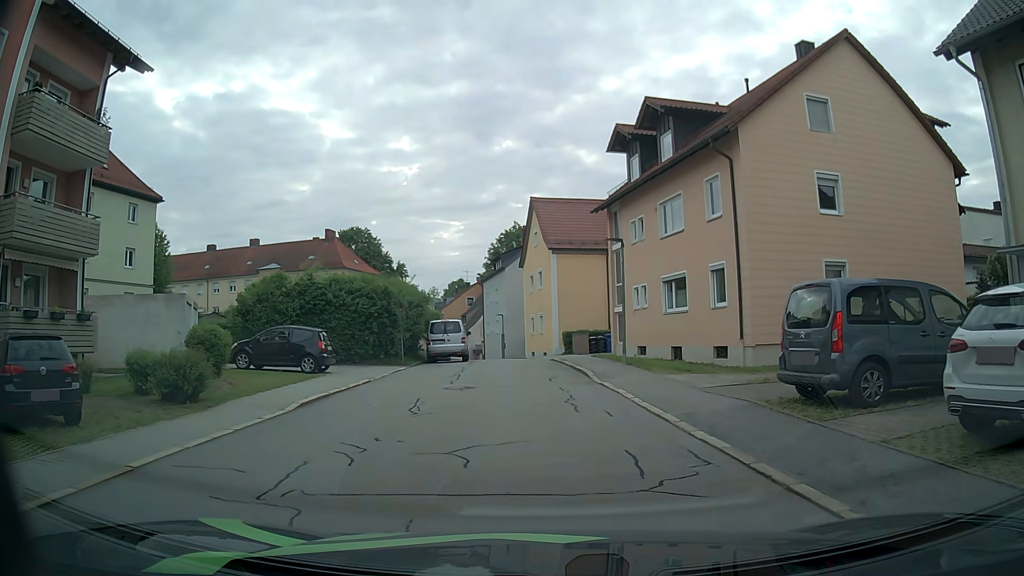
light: Day
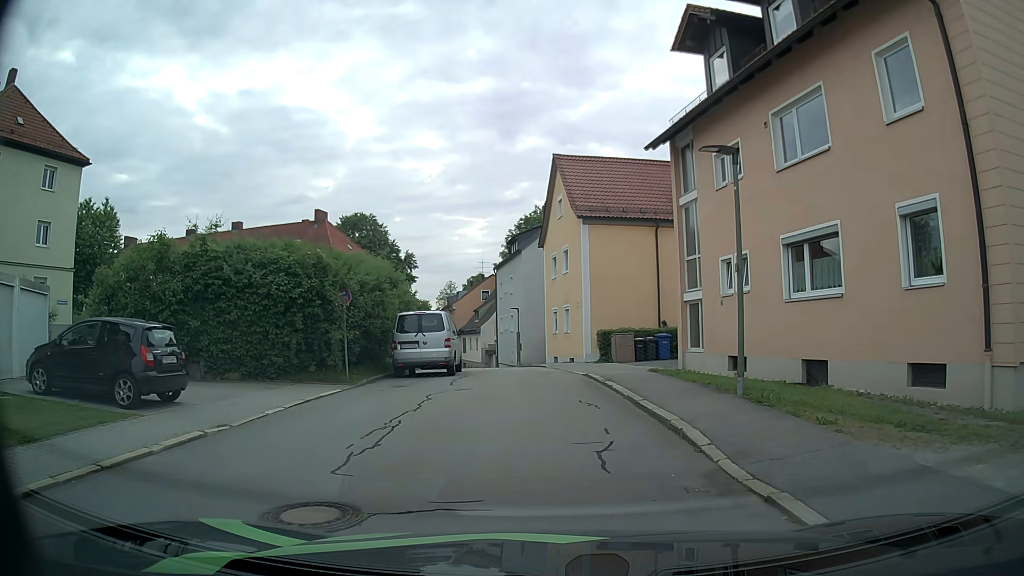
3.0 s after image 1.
(-0.3, +11.1) m; -3°
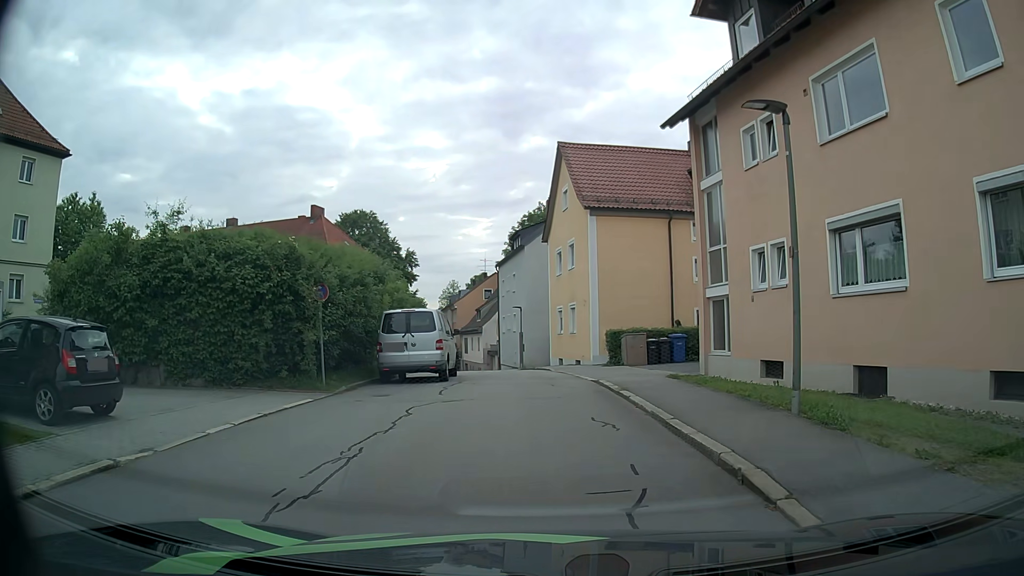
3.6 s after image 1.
(+0.1, +2.3) m; 0°
